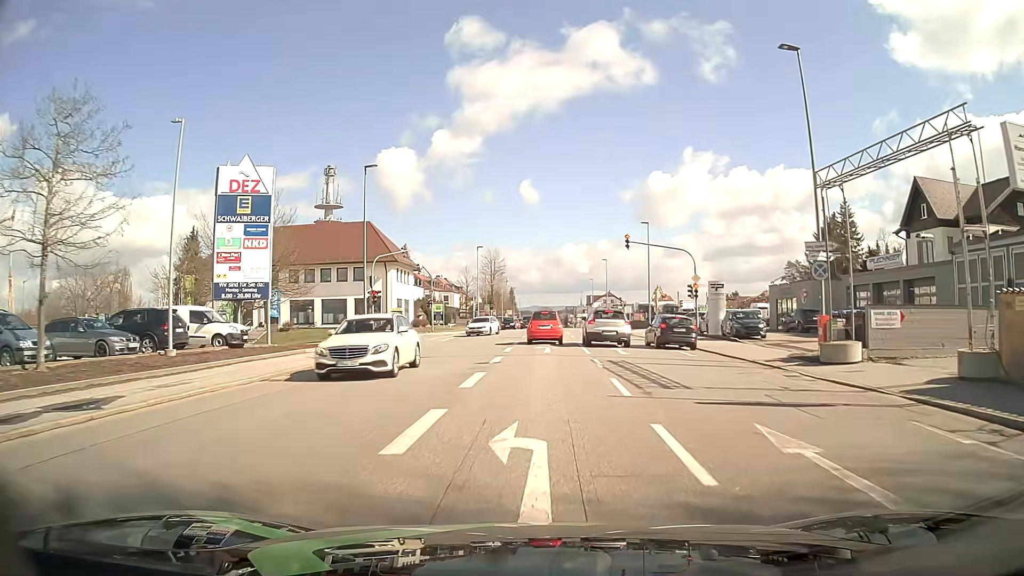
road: tertiary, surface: asphalt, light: Day
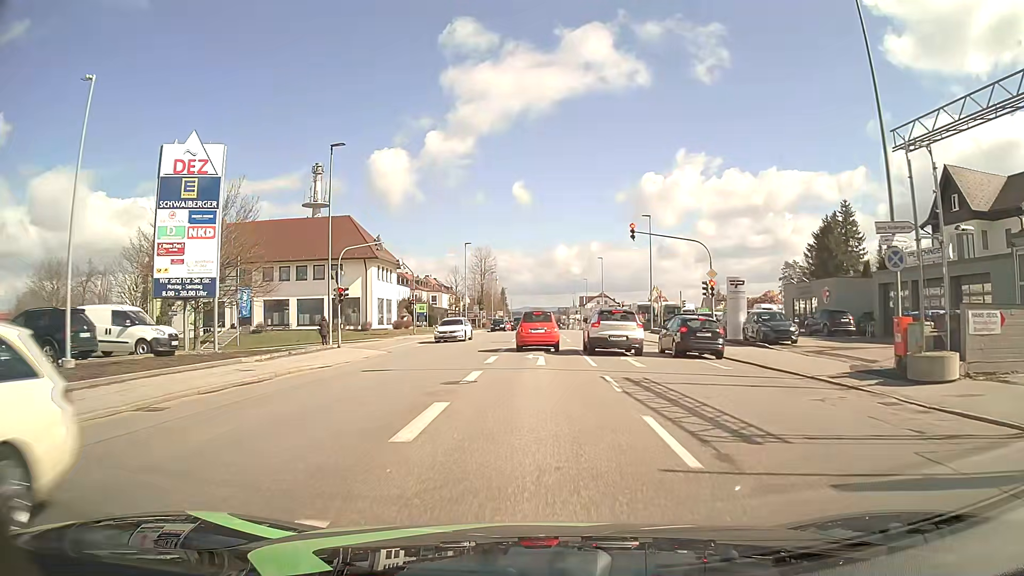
(0.0, +5.3) m; +1°
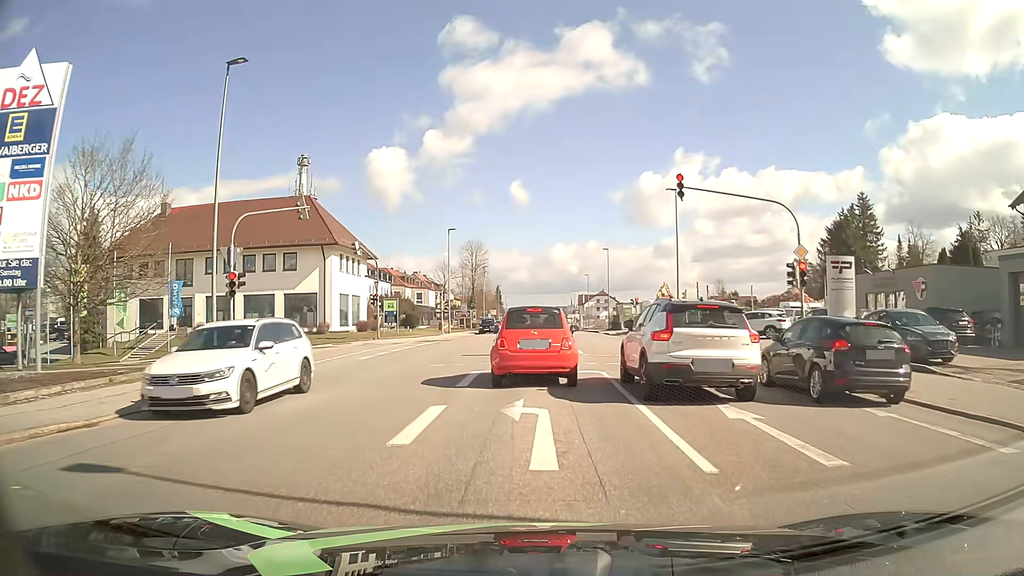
(0.0, +11.9) m; 0°
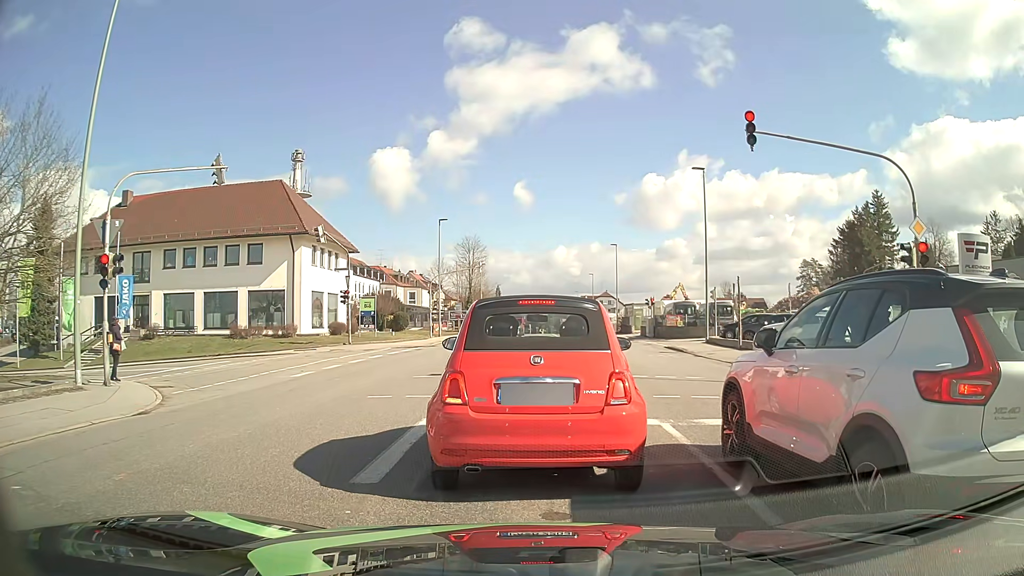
(0.0, +6.9) m; 0°
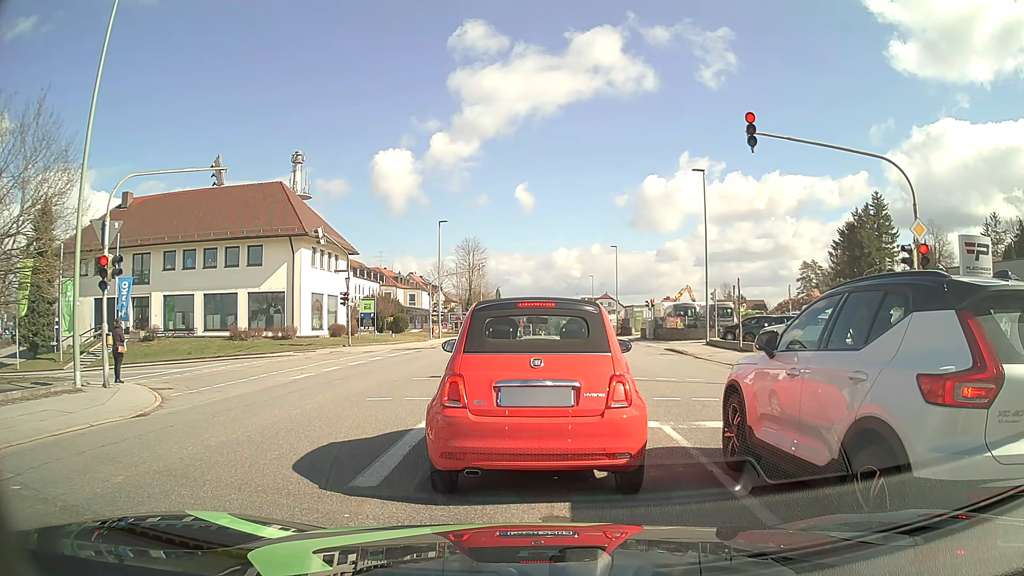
(0.0, +0.1) m; 0°
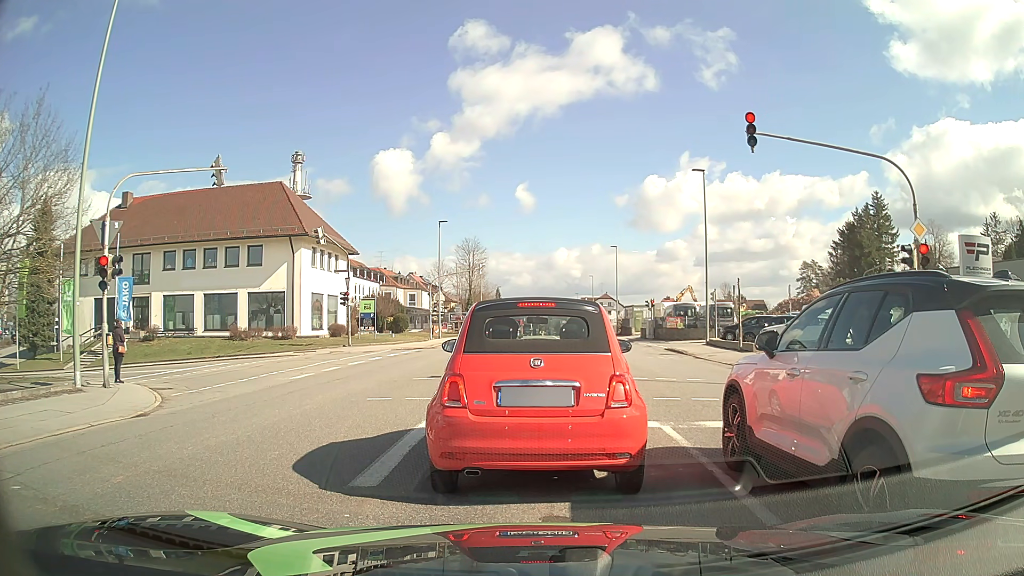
(0.0, 0.0) m; 0°
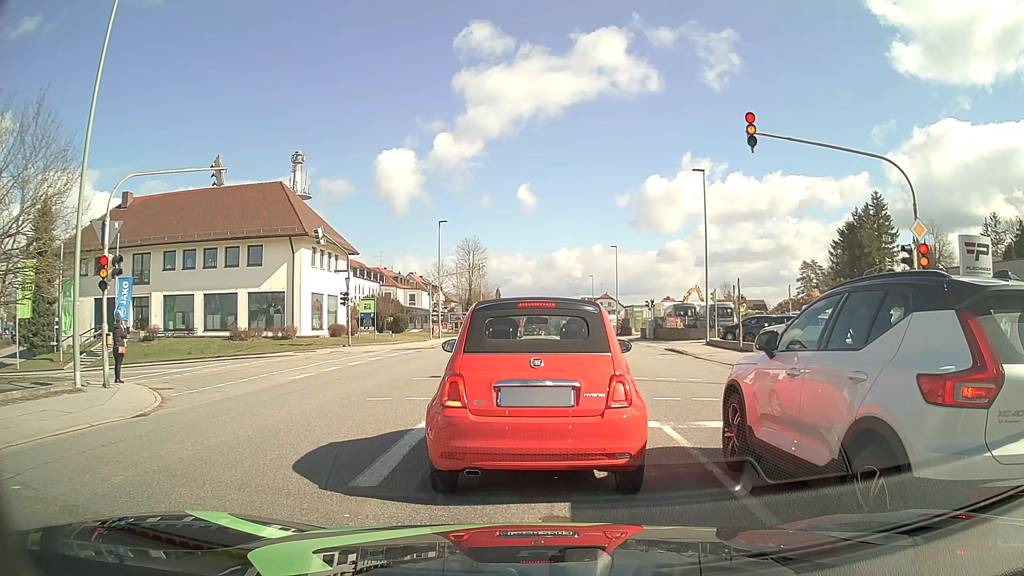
(0.0, 0.0) m; 0°
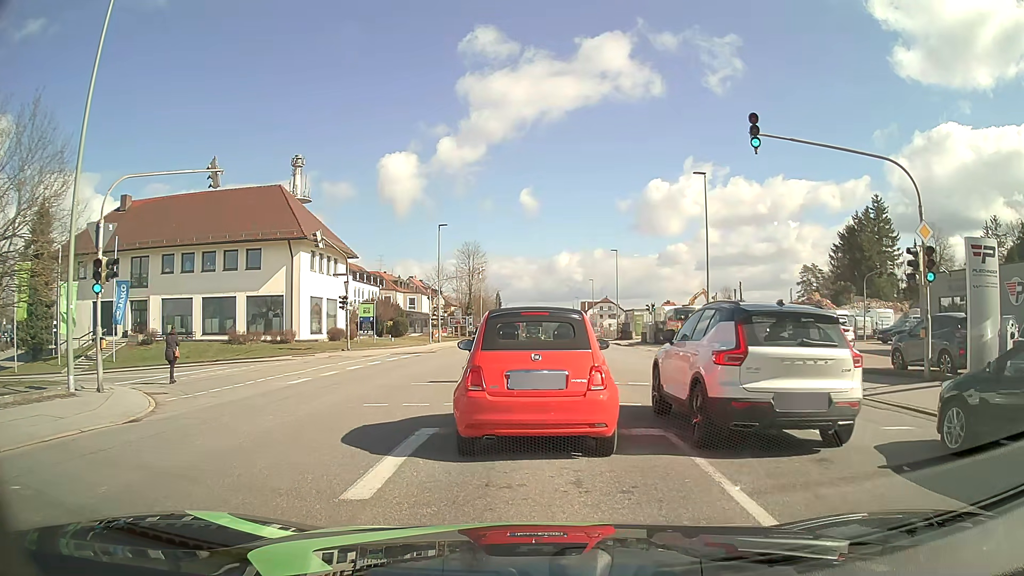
(0.0, +0.3) m; 0°
